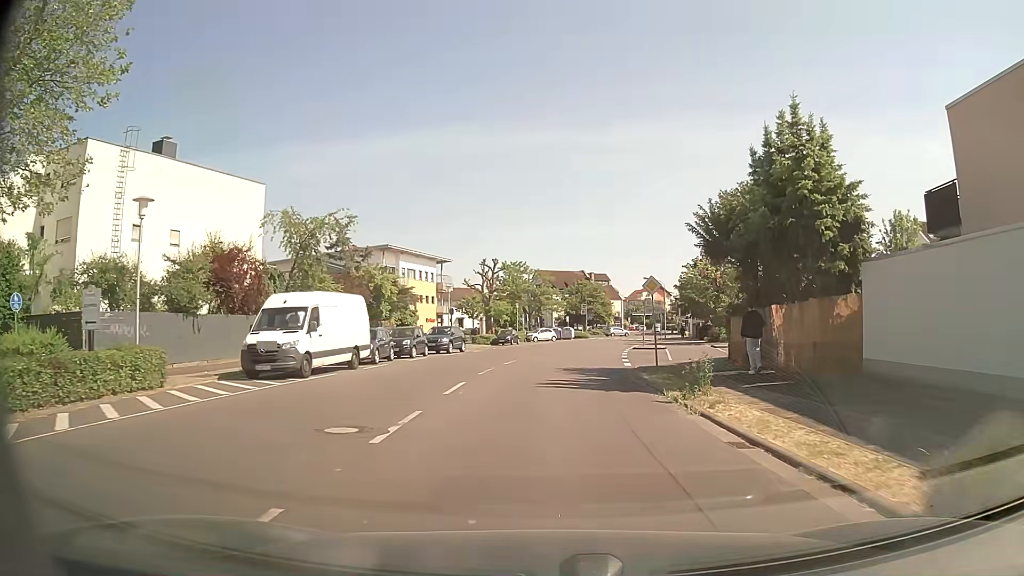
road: tertiary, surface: asphalt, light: Day
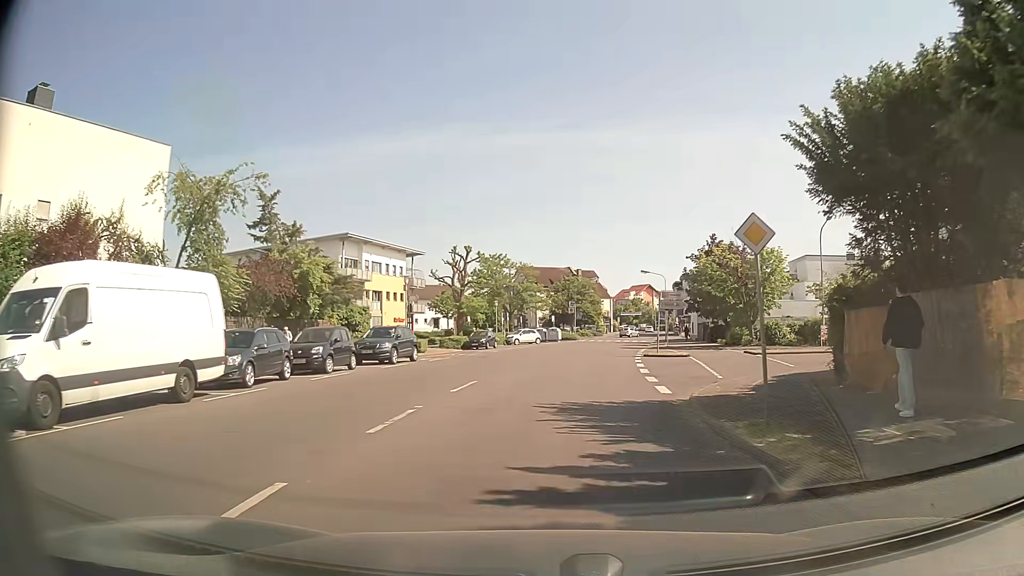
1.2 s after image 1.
(+0.1, +11.0) m; +2°
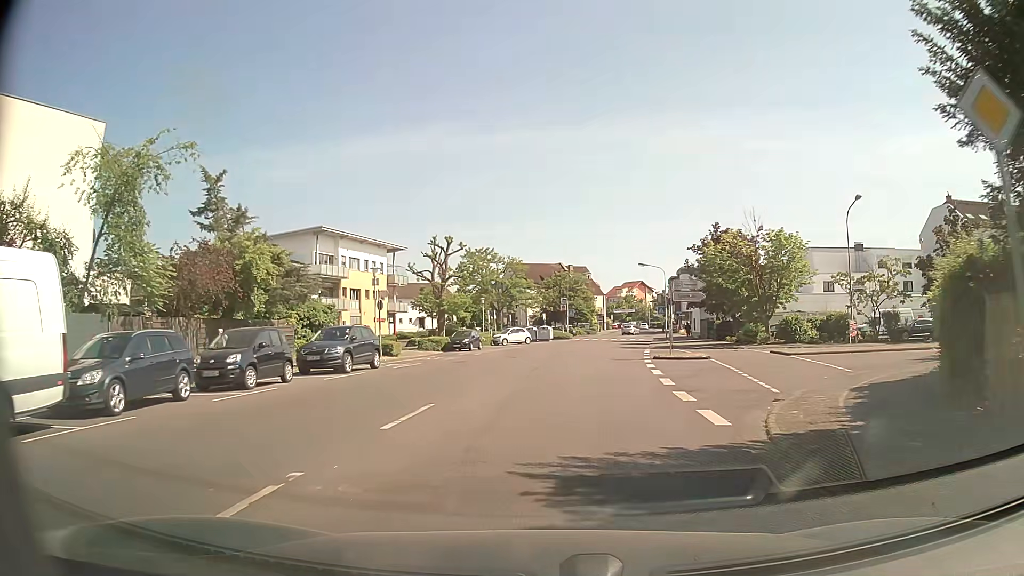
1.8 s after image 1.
(0.0, +5.5) m; +1°
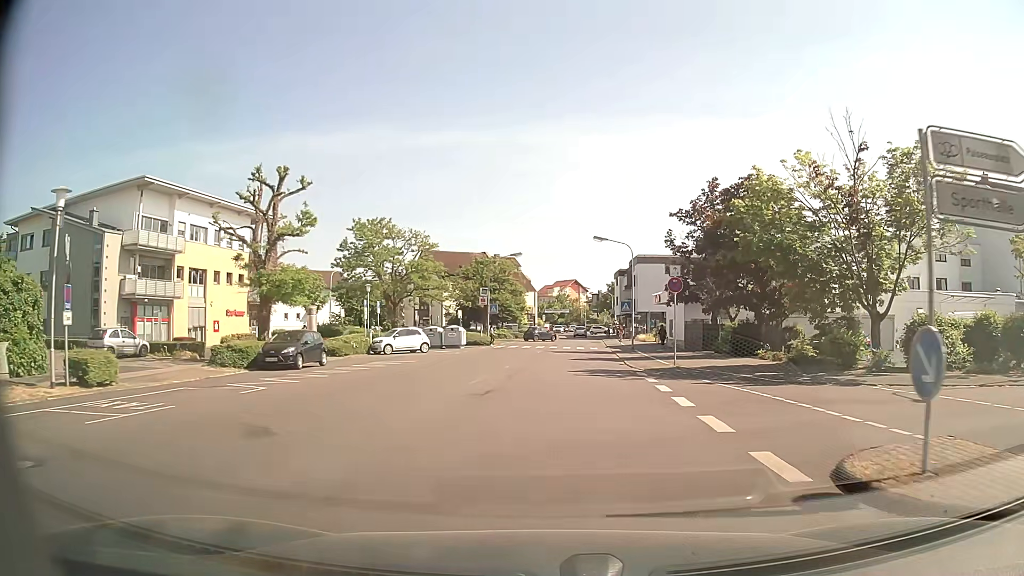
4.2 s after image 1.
(+1.0, +22.2) m; +6°
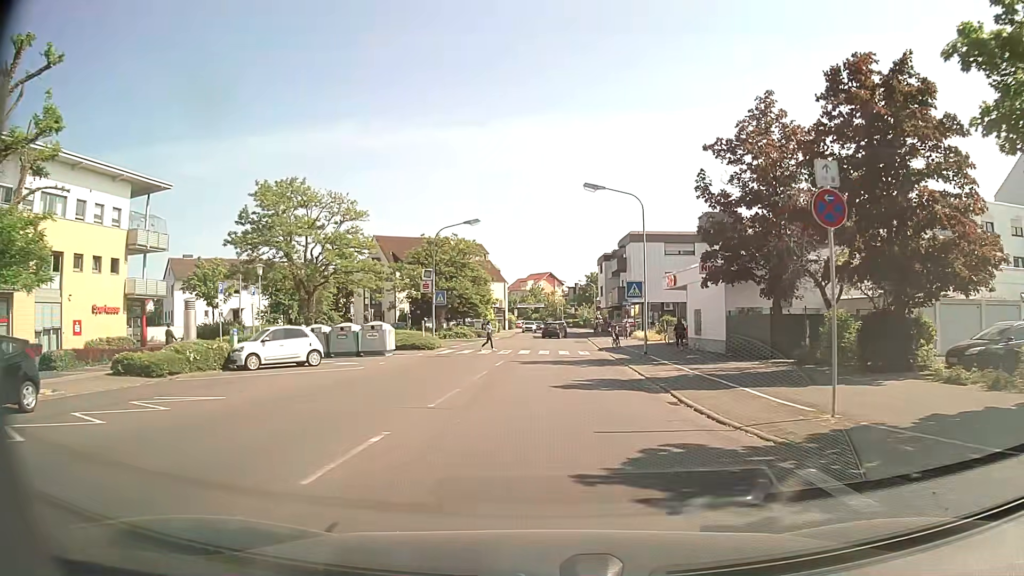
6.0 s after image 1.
(+0.4, +16.3) m; +3°
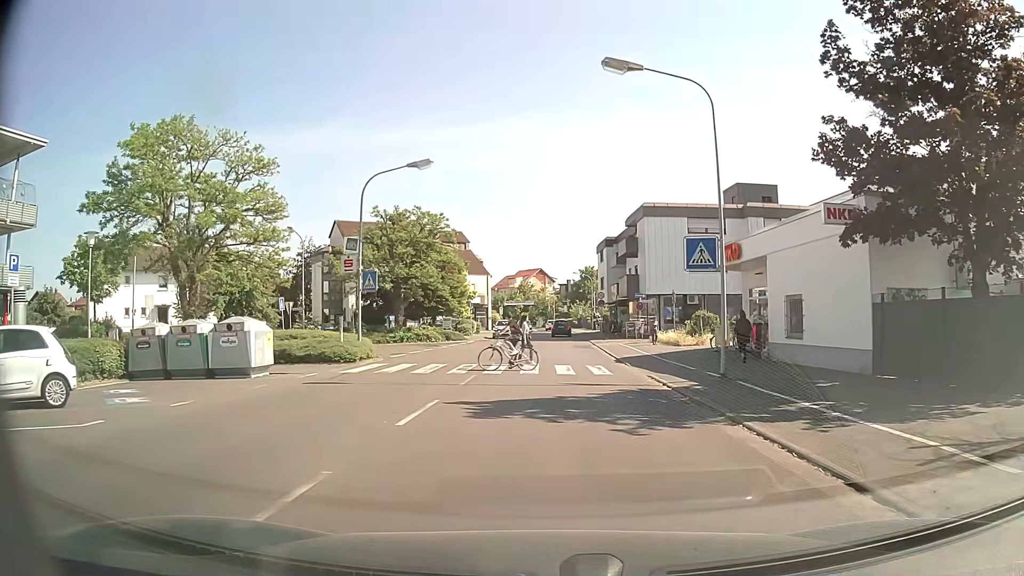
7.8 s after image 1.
(0.0, +14.5) m; +1°
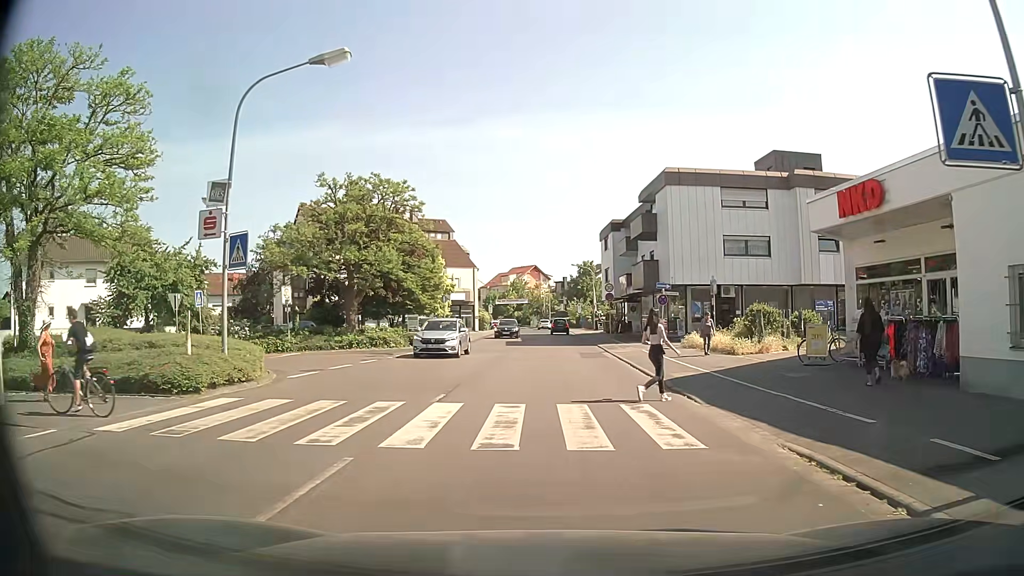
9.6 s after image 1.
(0.0, +11.0) m; 0°
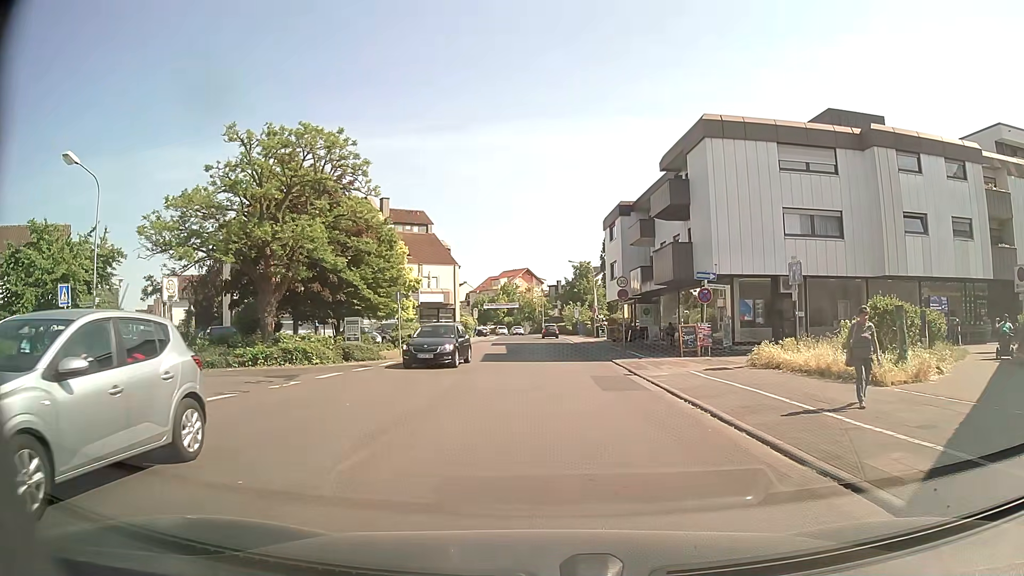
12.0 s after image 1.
(0.0, +11.3) m; +1°
